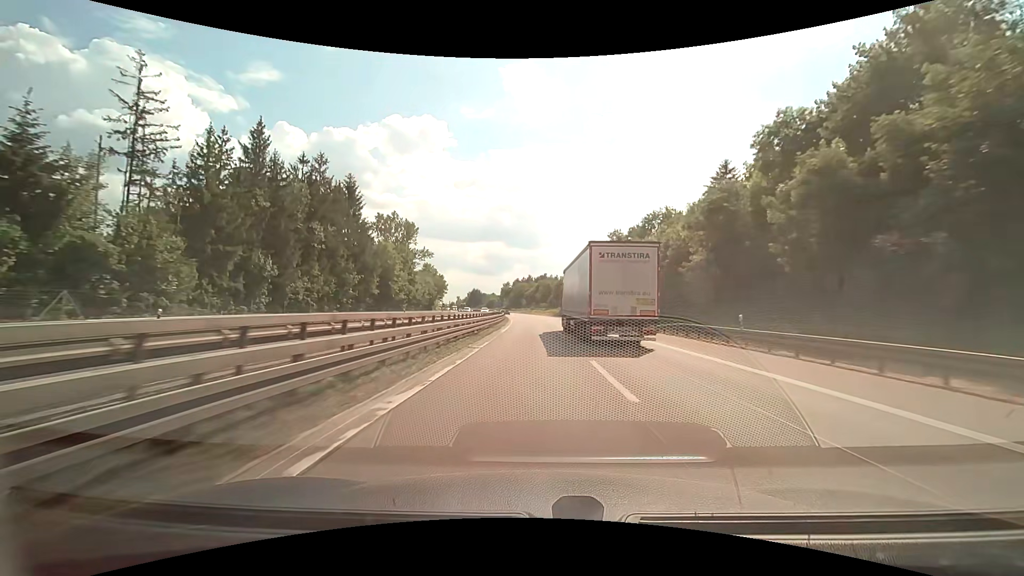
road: motorway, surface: asphalt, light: Day
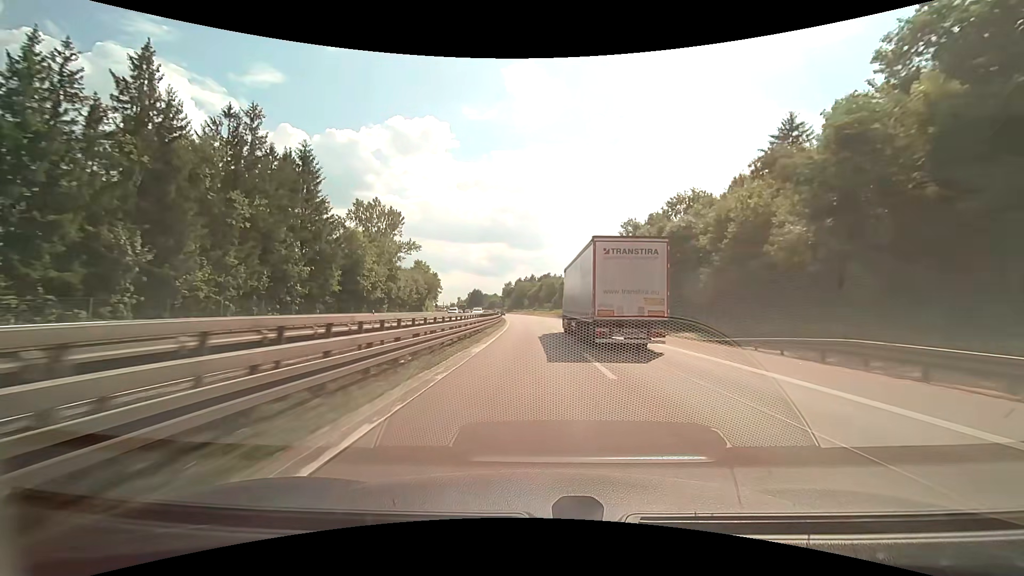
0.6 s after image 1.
(0.0, +15.3) m; 0°
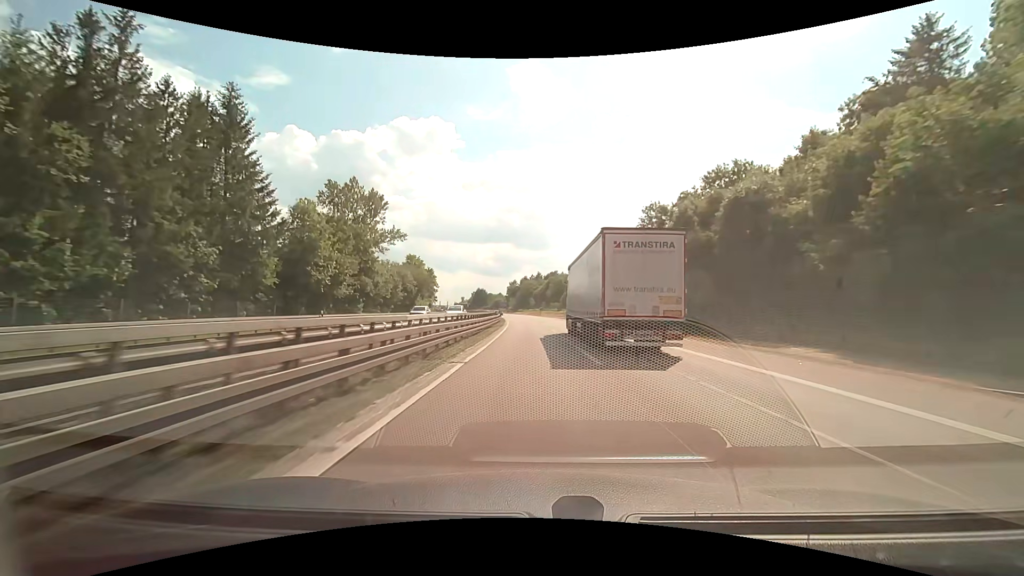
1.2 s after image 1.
(-0.1, +15.5) m; -1°
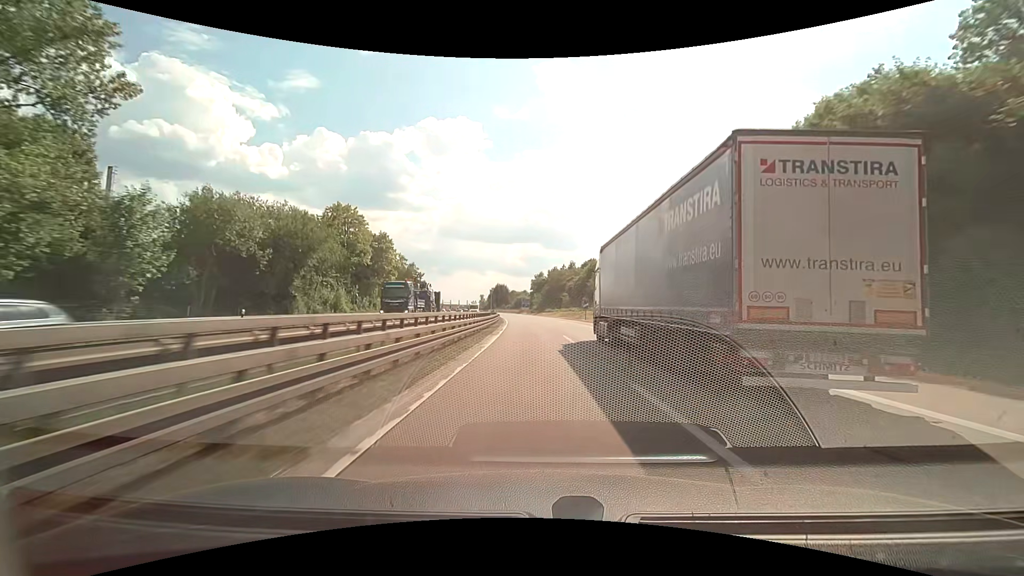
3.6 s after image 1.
(-2.0, +63.7) m; -3°
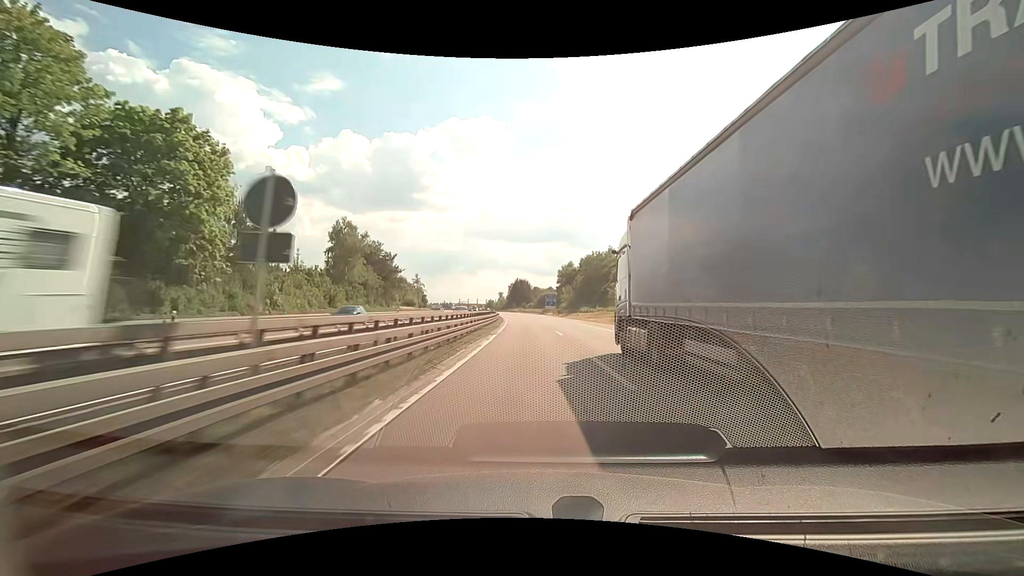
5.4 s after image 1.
(-1.1, +48.7) m; -3°
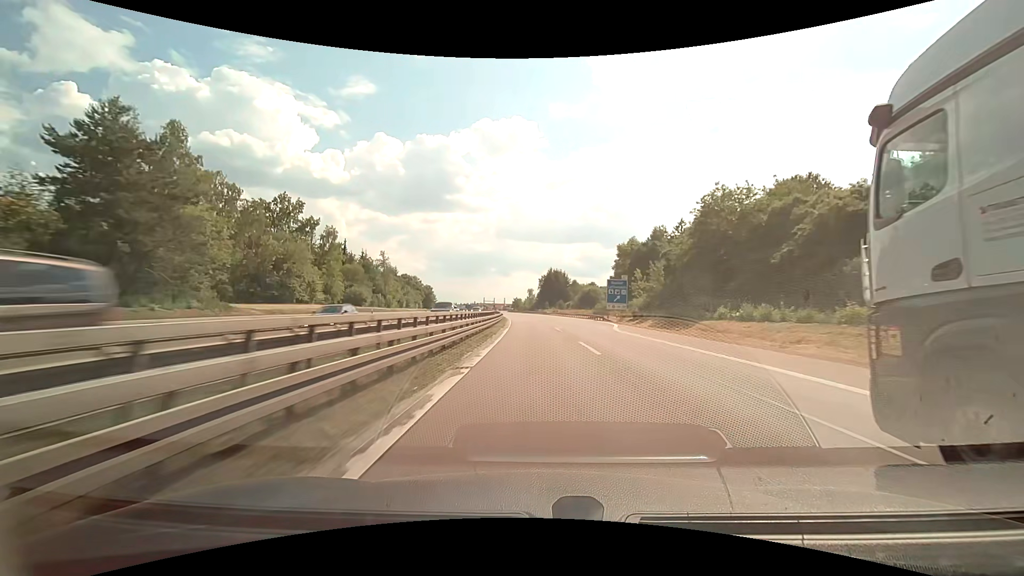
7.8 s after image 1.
(-2.7, +65.3) m; -4°
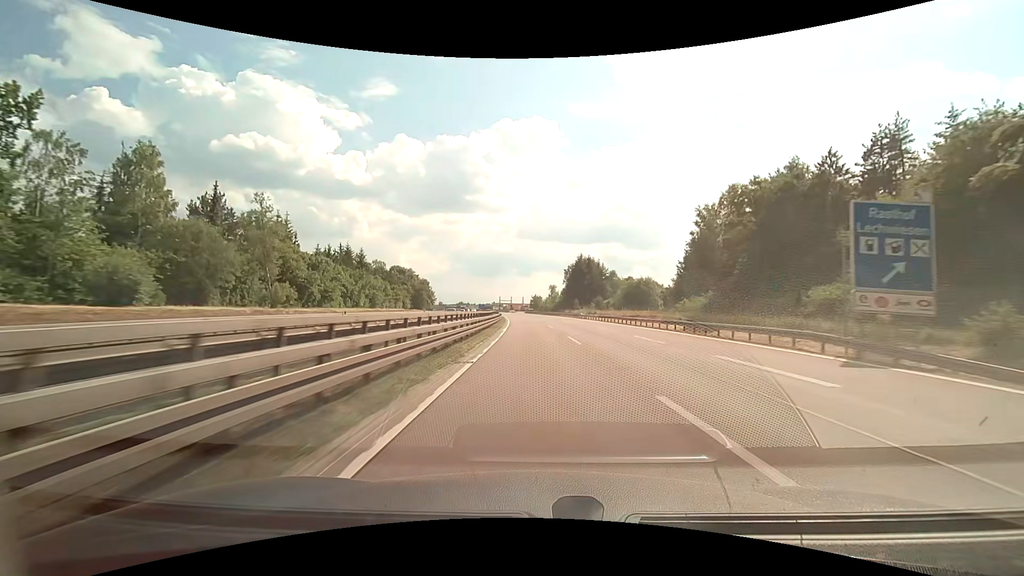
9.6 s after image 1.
(-1.0, +49.4) m; -2°
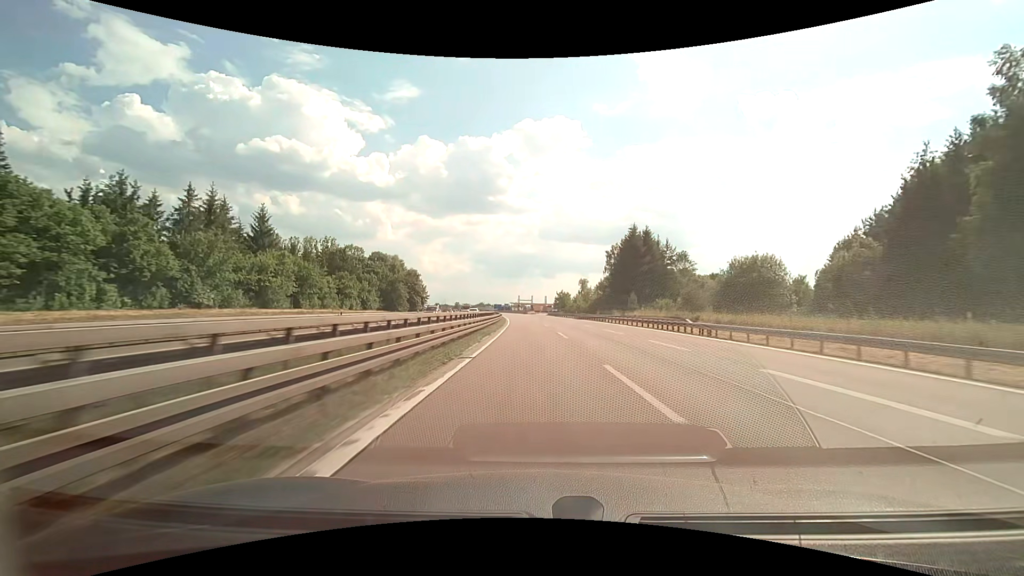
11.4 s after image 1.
(-1.0, +49.8) m; -3°
(0, +10) (0, +20) (0, +30) (-1, +40) (-1, +50) (-2, +60) (-2, +70) (-3, +80) (-3, +90) (-4, +100) m
